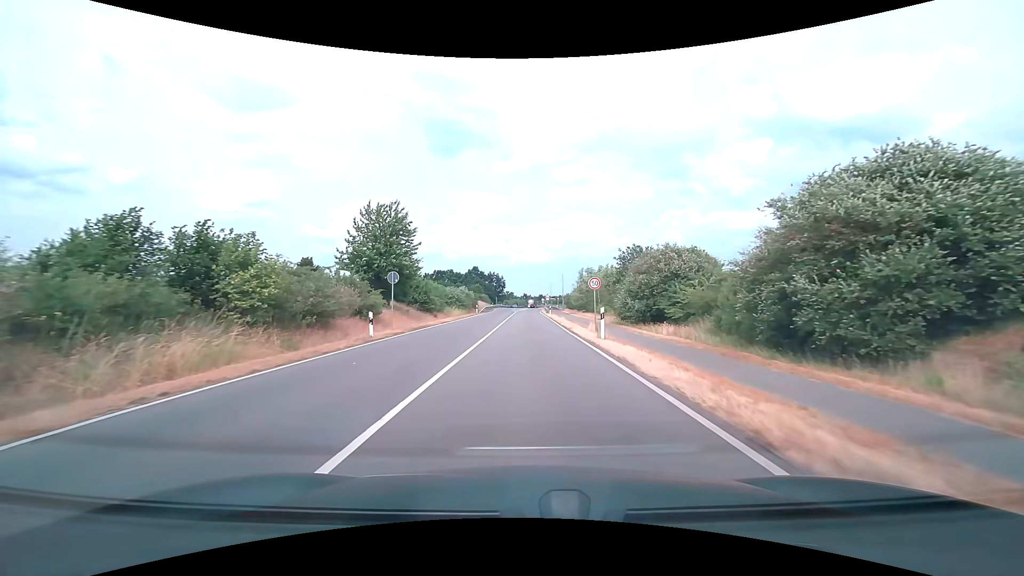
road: secondary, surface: asphalt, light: Day
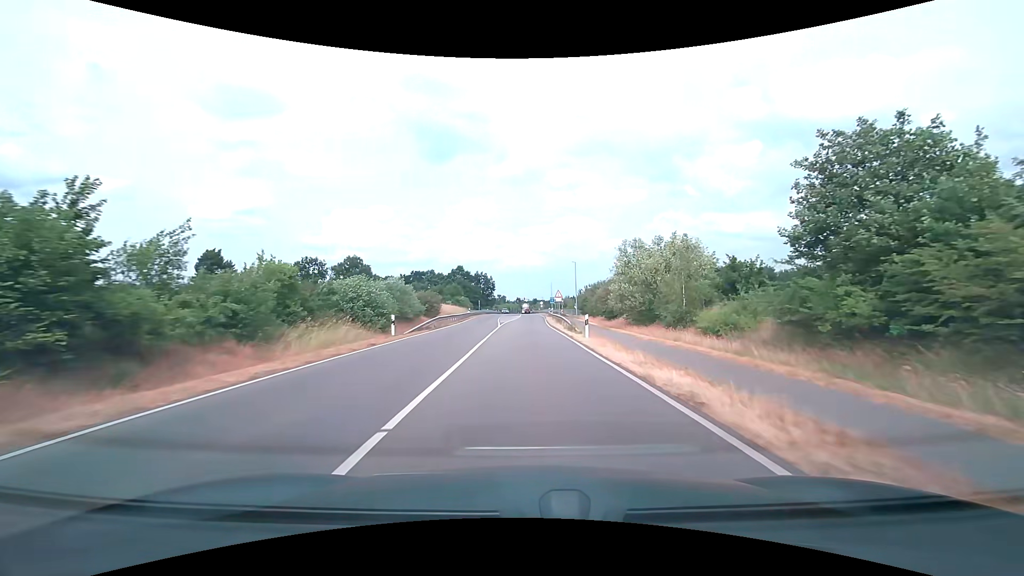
(-0.1, +37.1) m; +1°
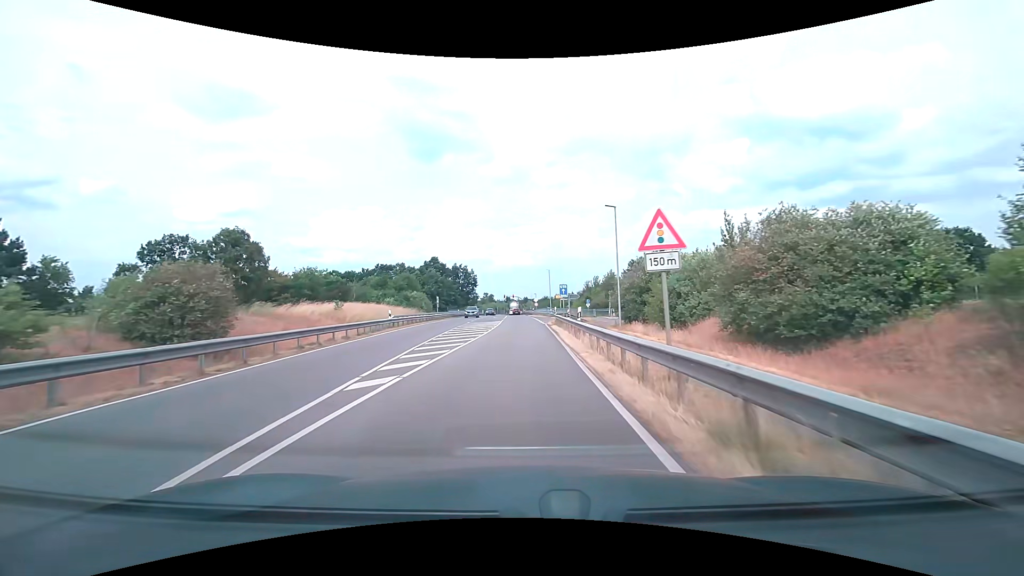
(+0.5, +38.1) m; +1°
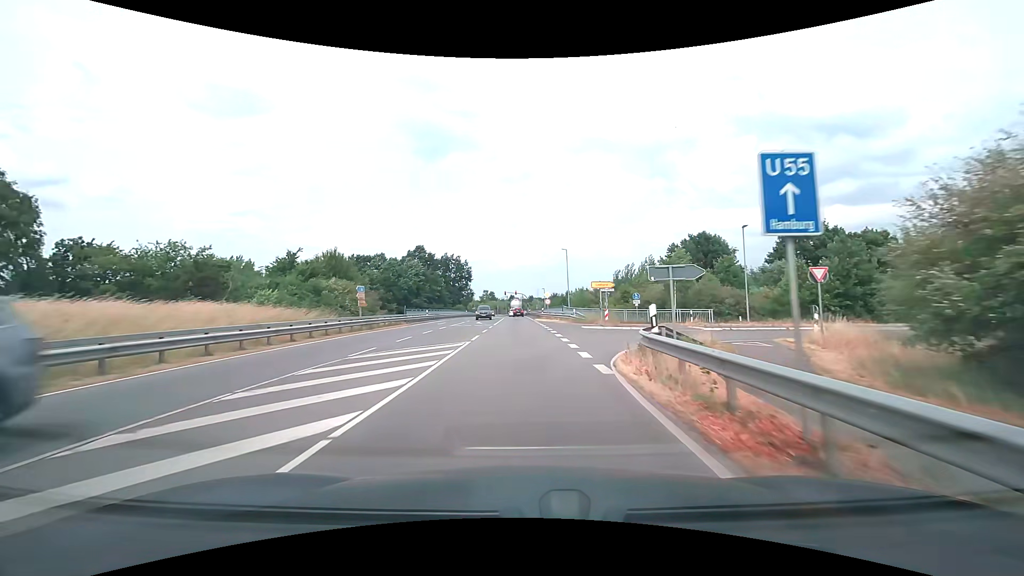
(0.0, +30.6) m; 0°
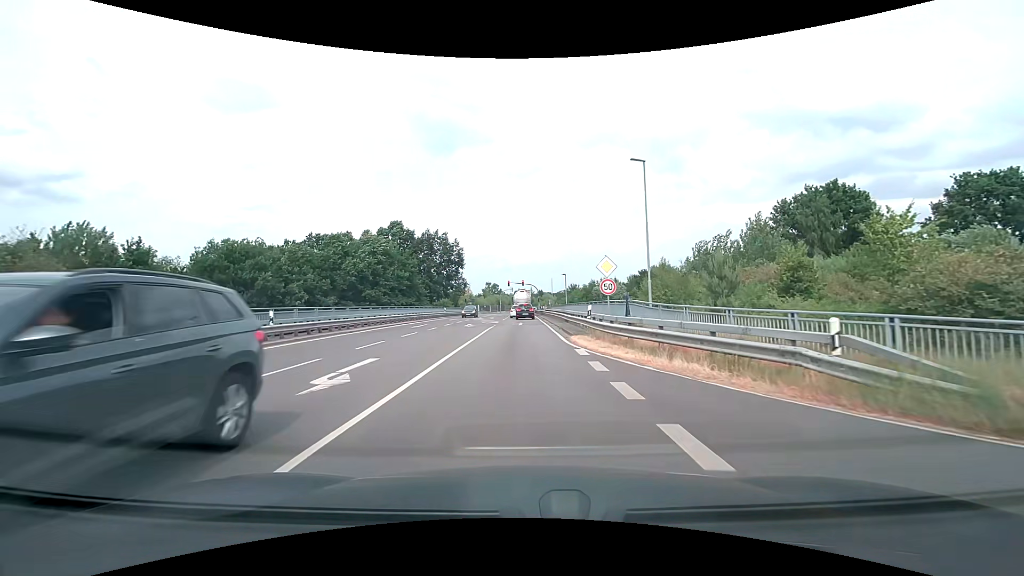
(-0.4, +35.2) m; -1°
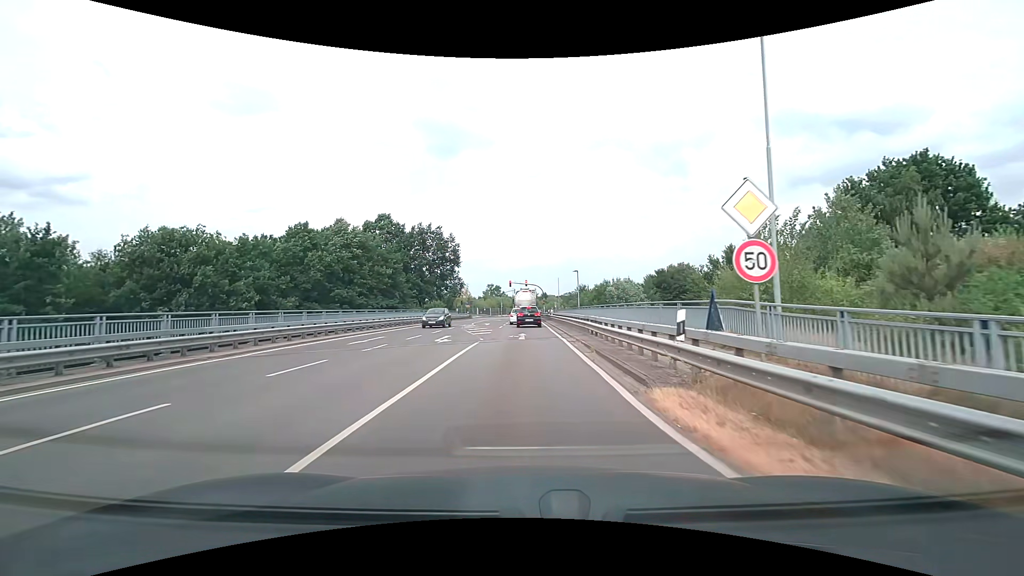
(-0.1, +11.7) m; -1°
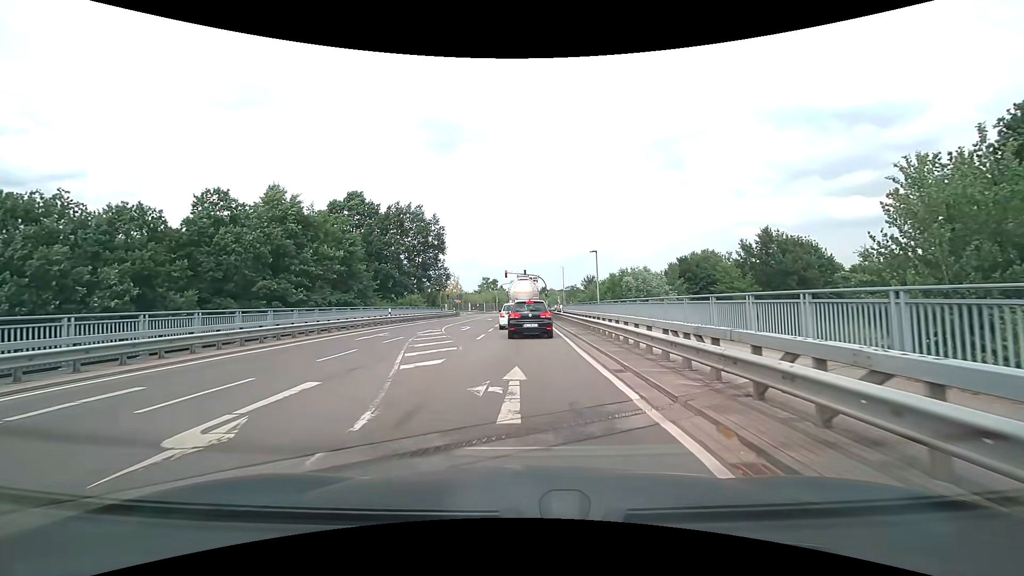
(+0.1, +15.4) m; 0°
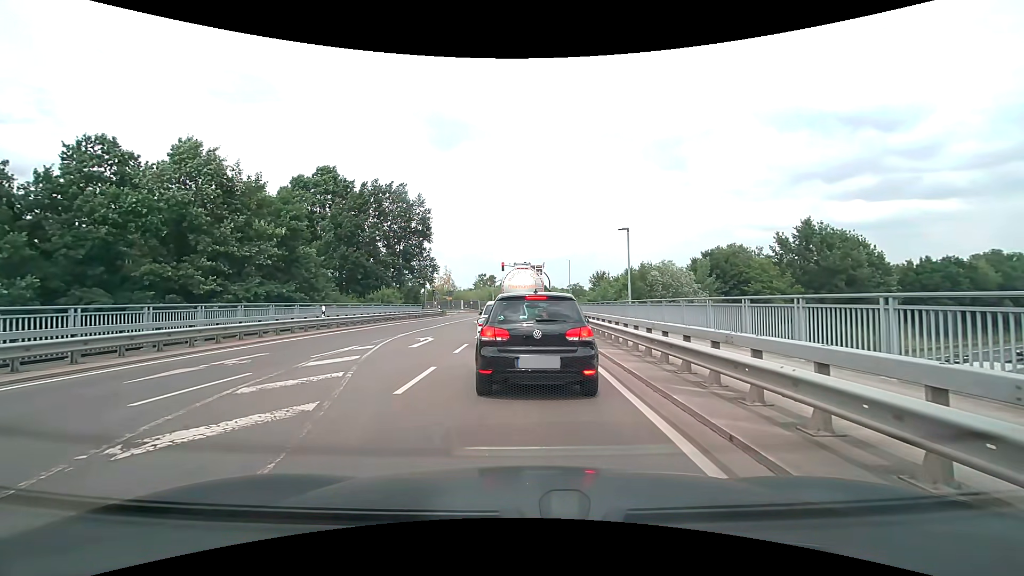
(+0.1, +11.6) m; 0°
(0, +10) (0, +20) (0, +30) (0, +40) (0, +50) (0, +60) (0, +70) (+1, +80) (+3, +90) (+5, +100) m
